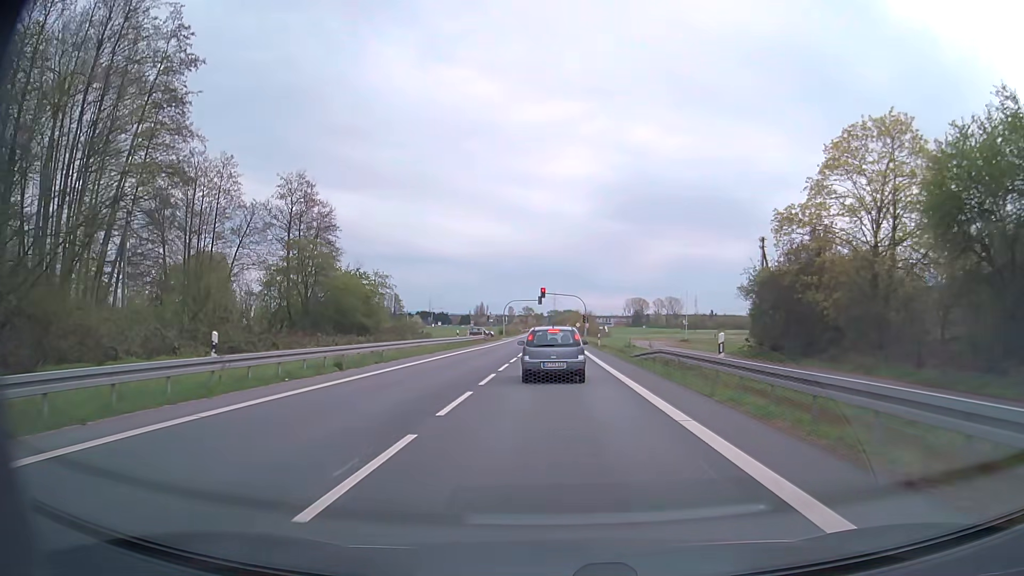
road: secondary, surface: asphalt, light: Day
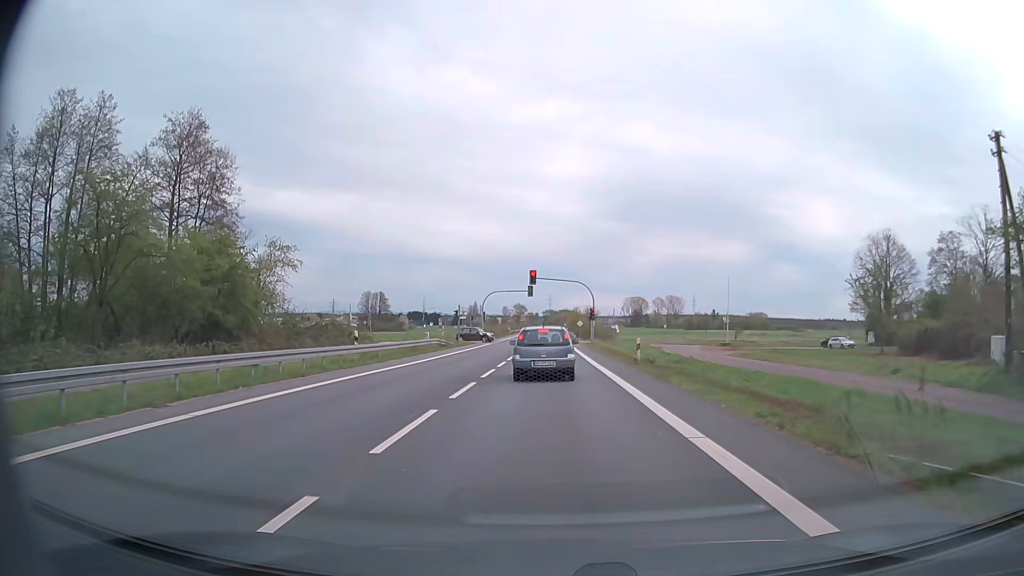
(+0.1, +27.1) m; 0°
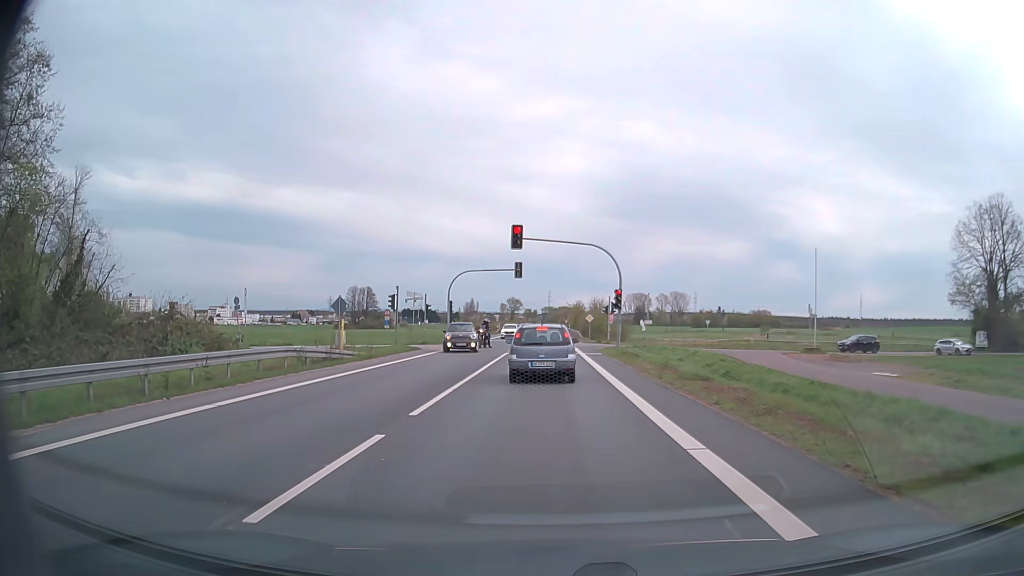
(0.0, +26.6) m; 0°
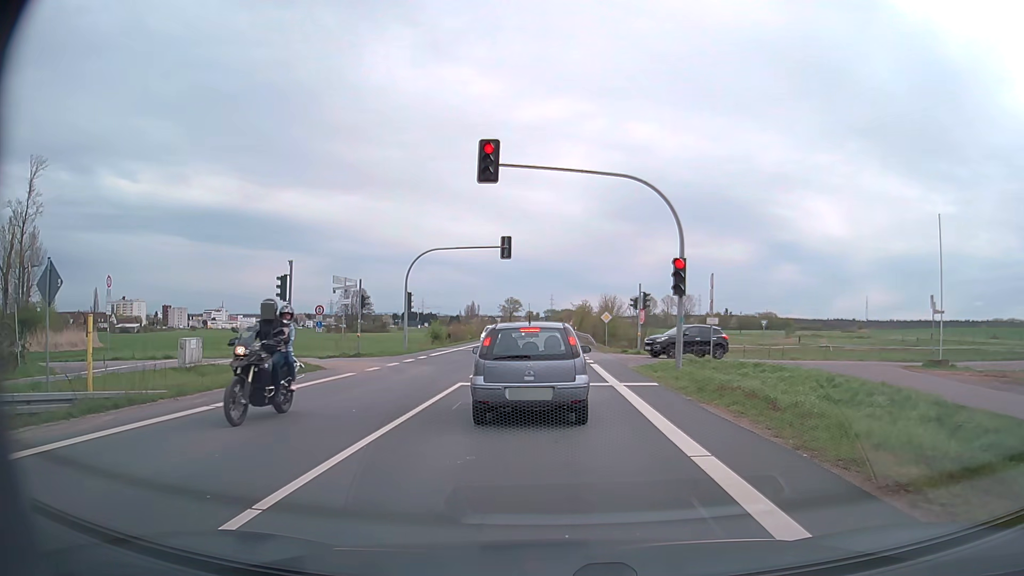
(-0.1, +17.5) m; 0°
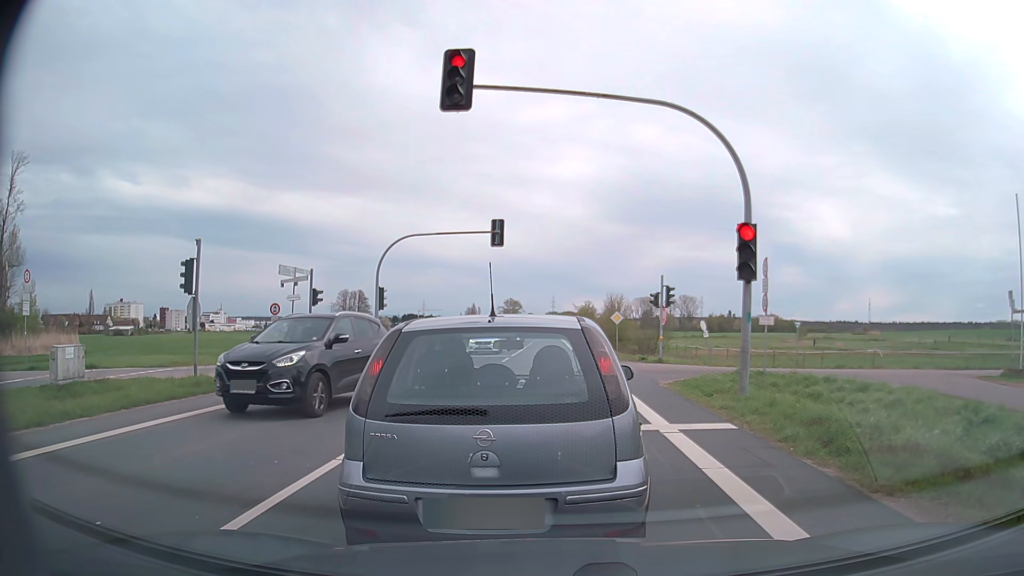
(0.0, +6.7) m; +1°
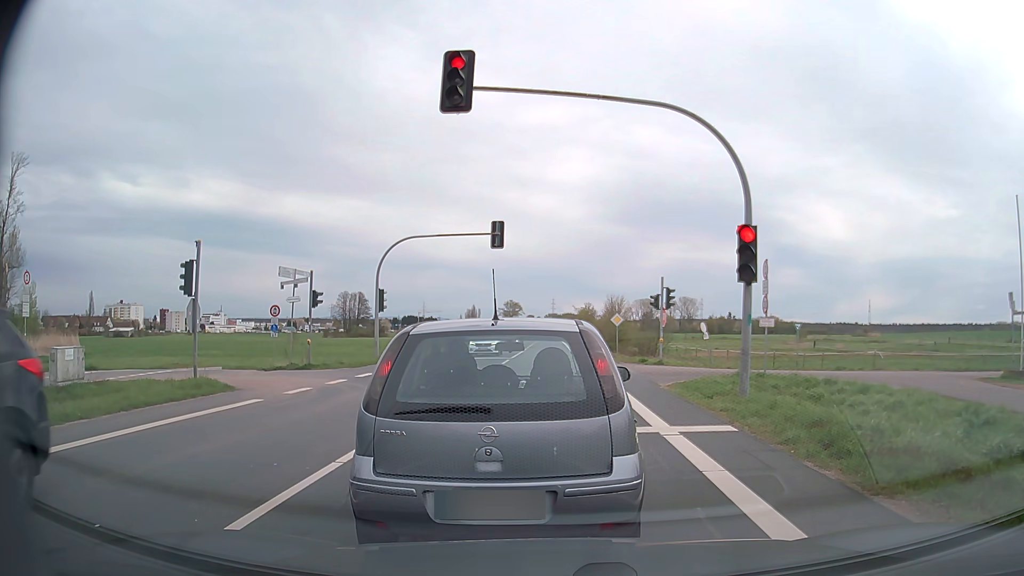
(0.0, +0.1) m; 0°
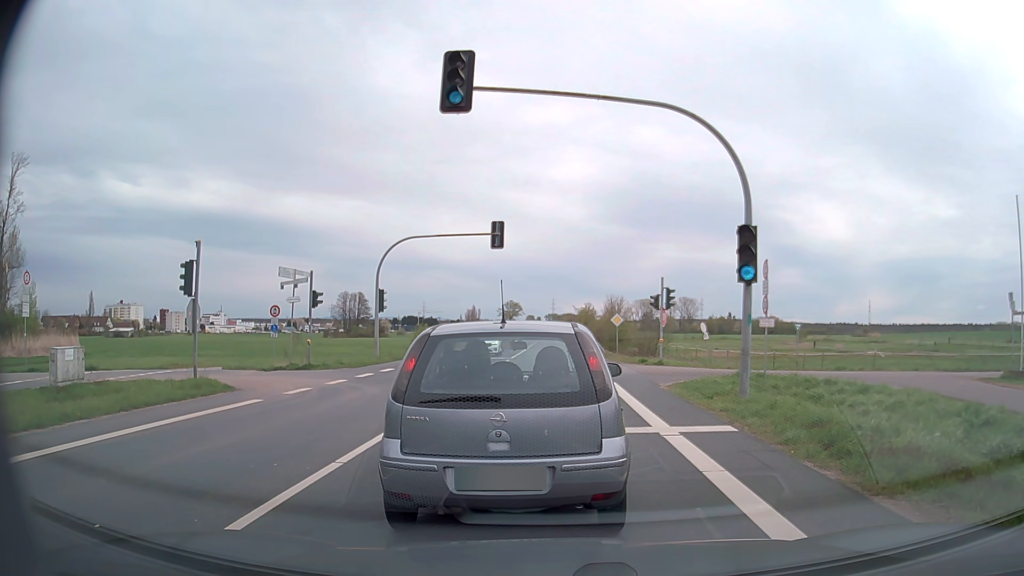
(0.0, 0.0) m; 0°
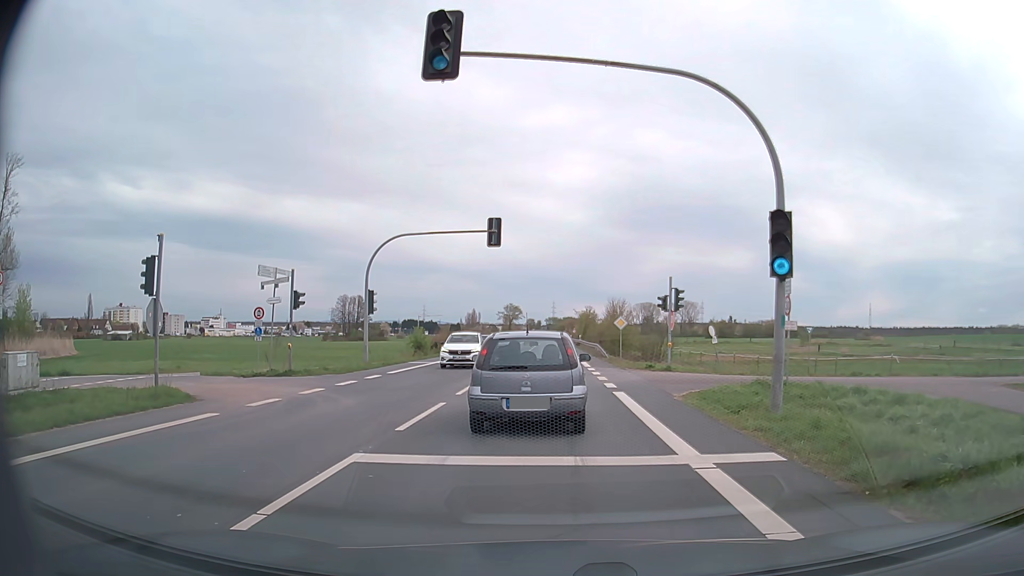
(0.0, +2.1) m; -2°
(0, +10) (0, +20) (0, +30) (+1, +40) (+1, +50) (+1, +60) (+1, +70) (+1, +80) (+1, +90) (+1, +100) m
